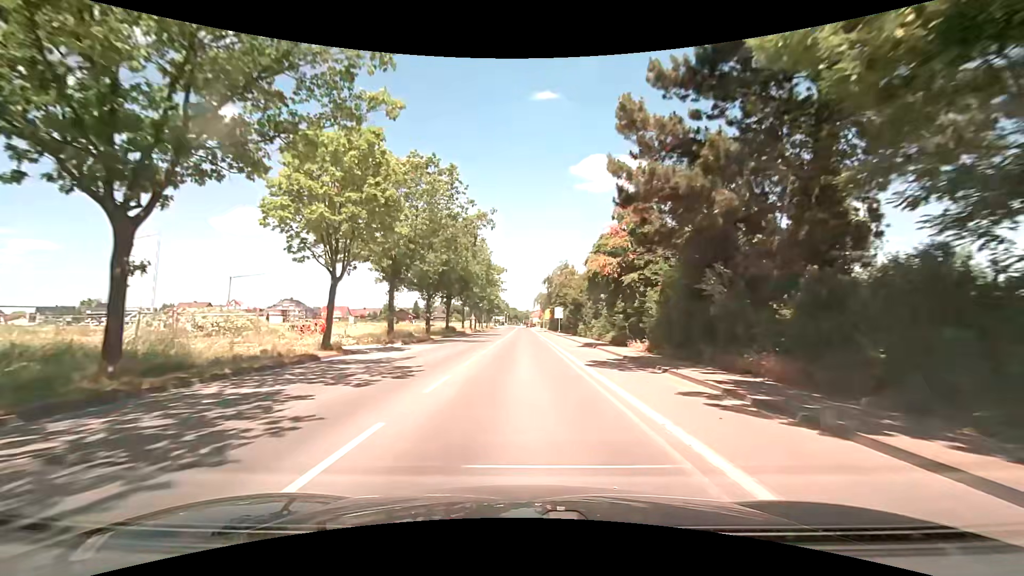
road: secondary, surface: asphalt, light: Day
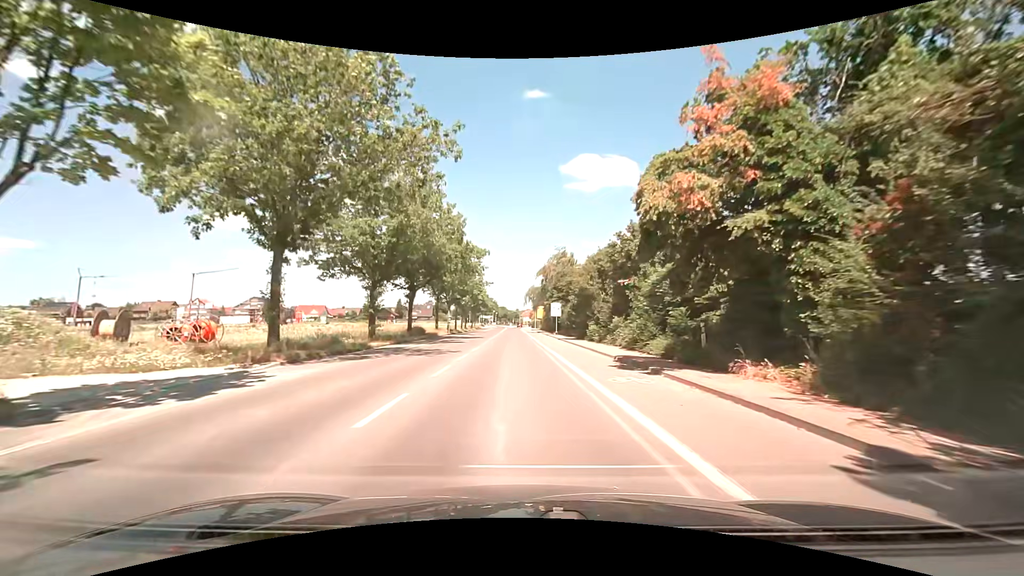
(0.0, +15.3) m; 0°
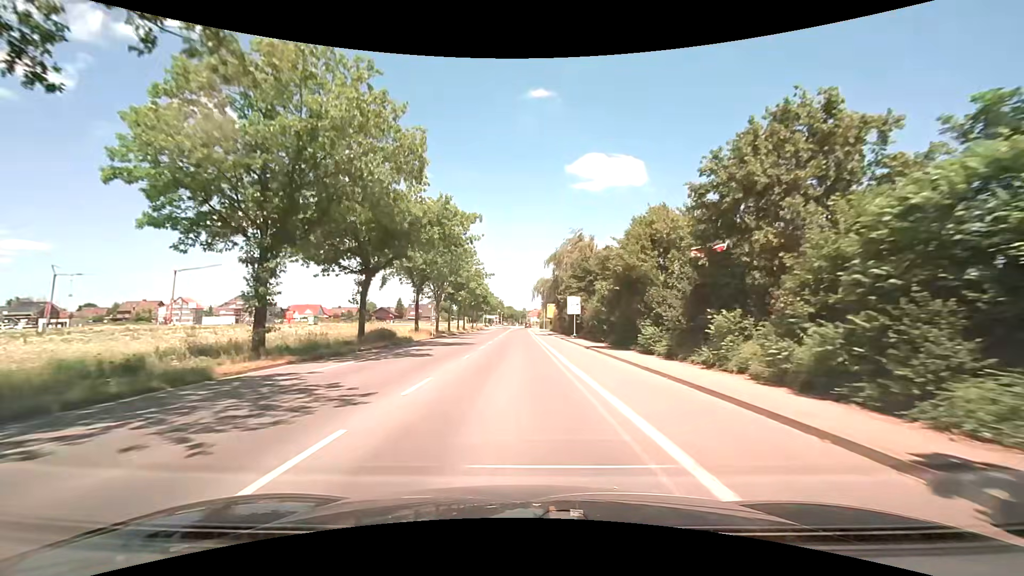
(+0.1, +15.3) m; 0°
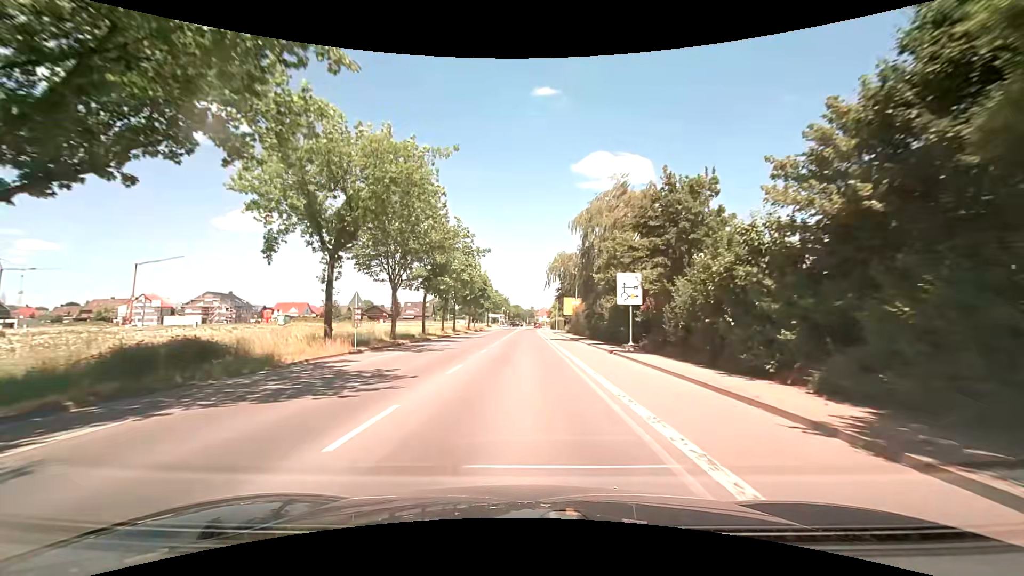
(-0.3, +22.9) m; -1°
(0, +10) (0, +20) (0, +30) (0, +40) (0, +50) (0, +60) (0, +70) (0, +80) (0, +90) (0, +100) m
